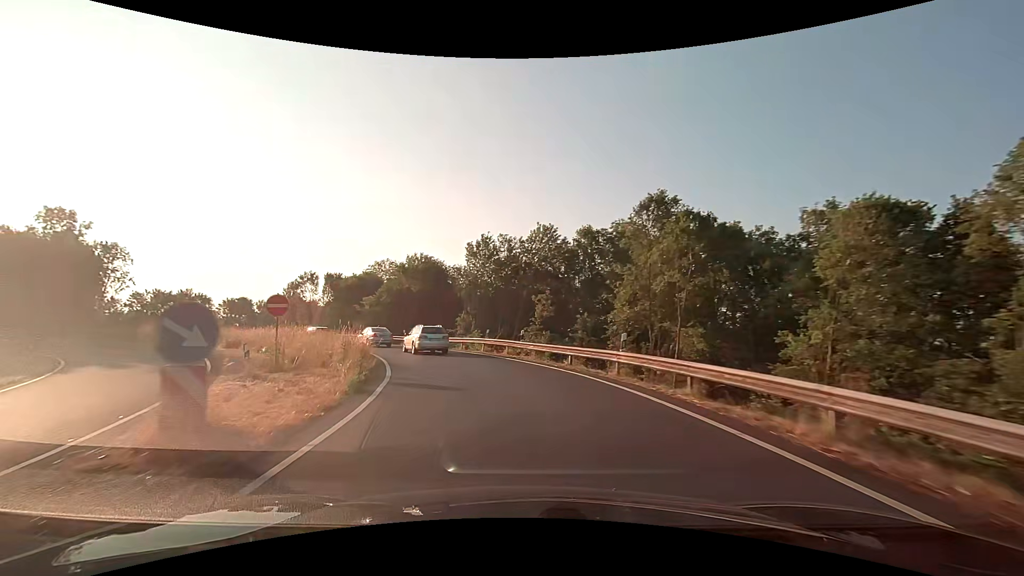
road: trunk_link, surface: asphalt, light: Day
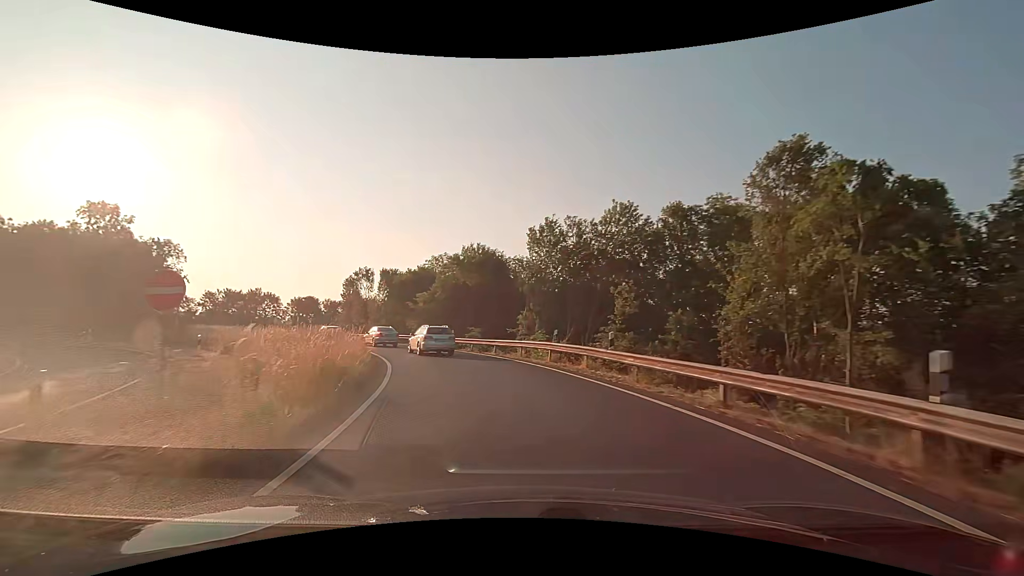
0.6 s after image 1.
(-0.6, +8.8) m; -7°
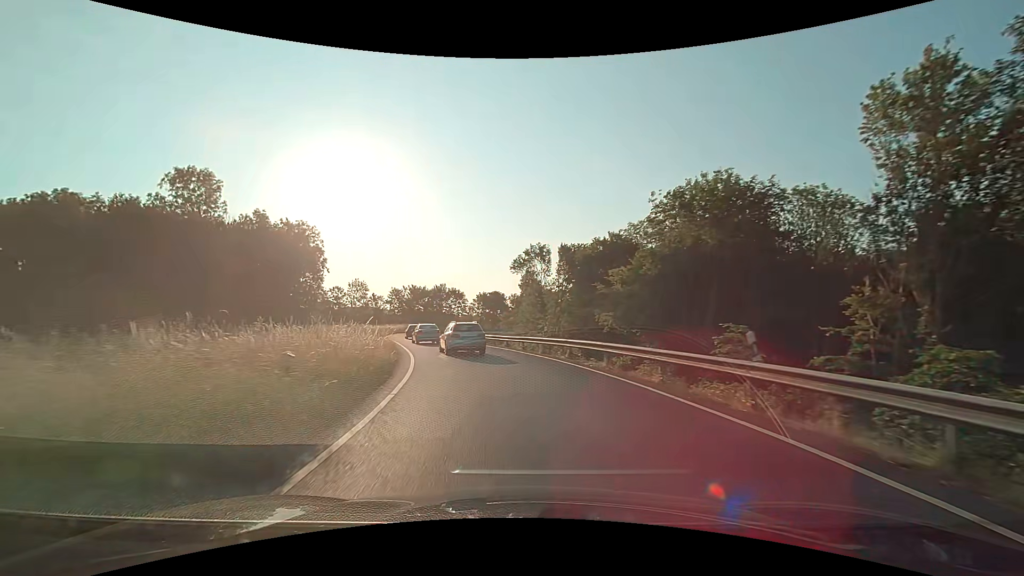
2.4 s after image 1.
(-5.0, +25.8) m; -22°
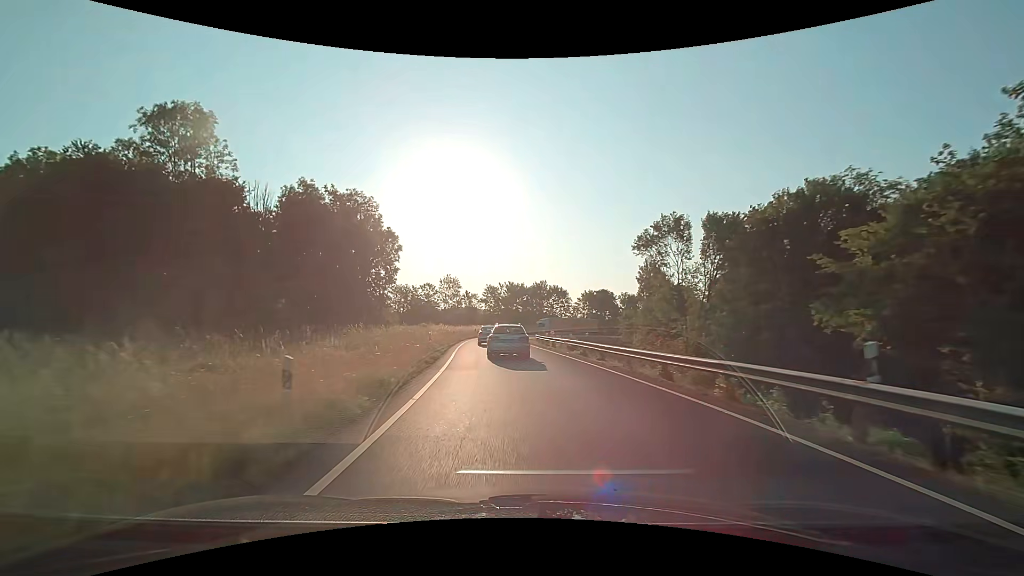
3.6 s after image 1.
(-1.9, +17.4) m; -12°
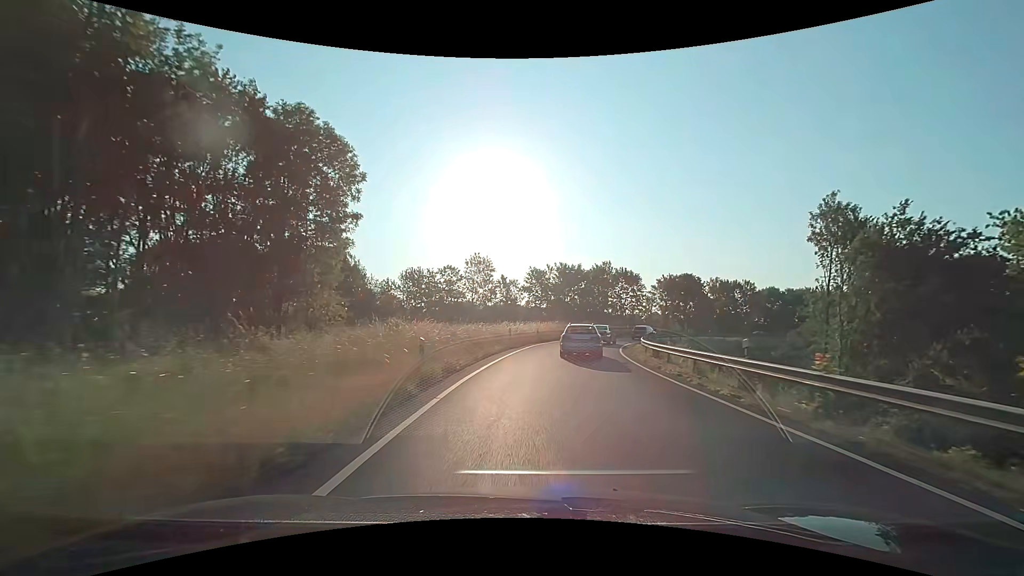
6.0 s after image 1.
(-2.6, +33.7) m; -5°
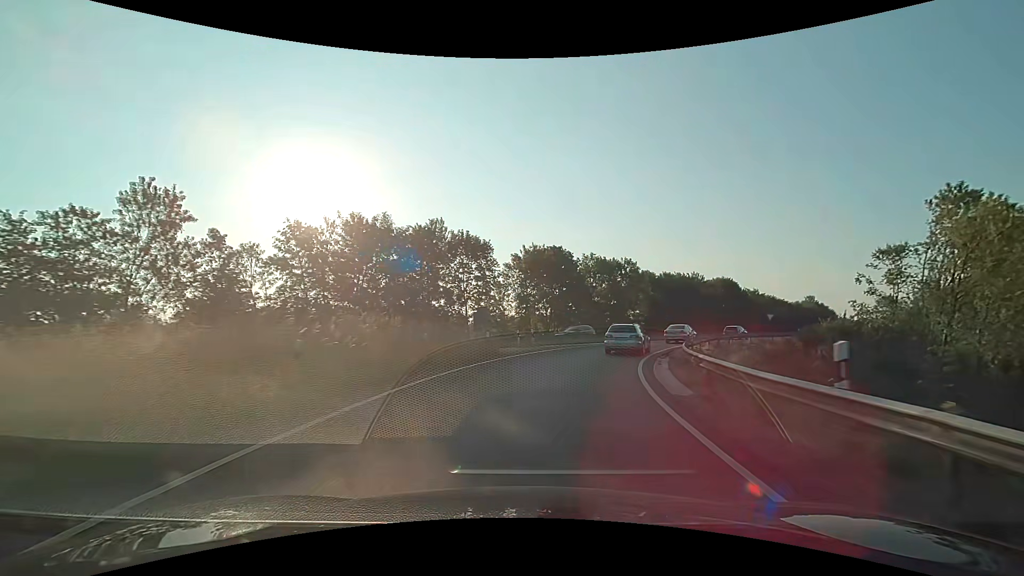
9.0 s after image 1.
(+5.8, +41.8) m; +19°
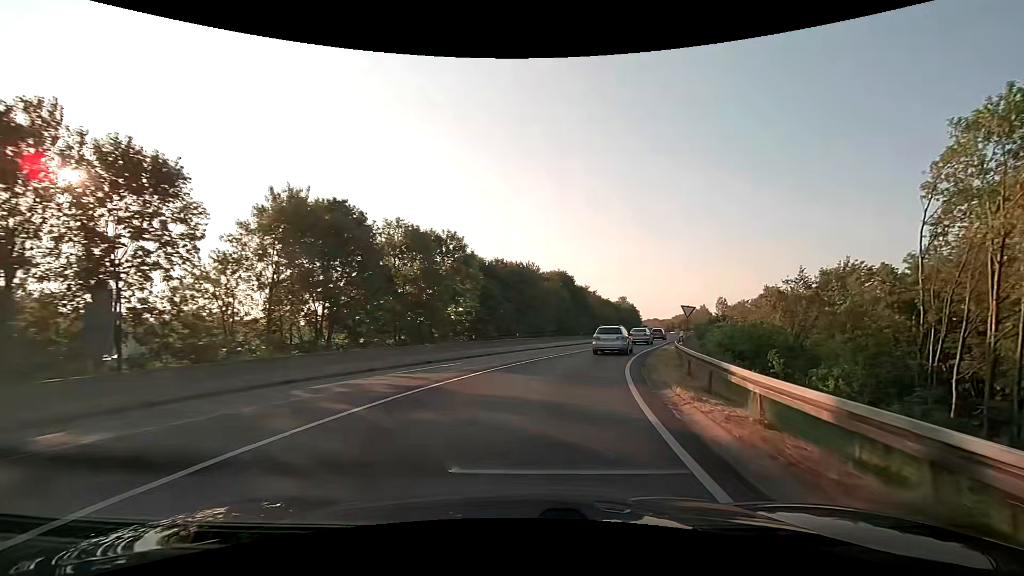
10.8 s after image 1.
(+4.7, +26.2) m; +20°
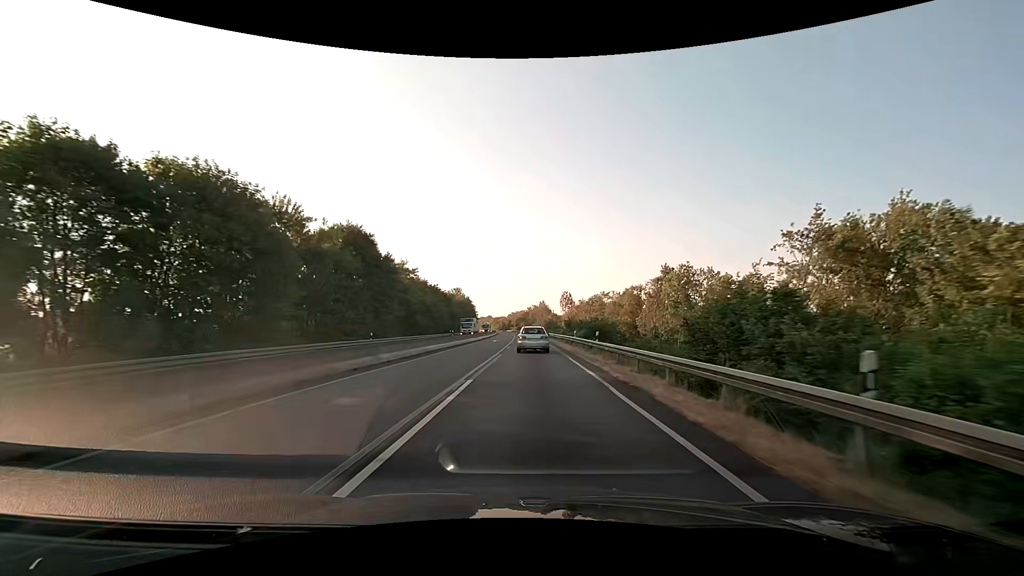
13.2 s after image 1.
(+7.9, +39.2) m; +19°
(0, +10) (0, +20) (0, +30) (+1, +40) (+1, +50) (+1, +60) (0, +70) (0, +80) (0, +90) (-1, +100) m
